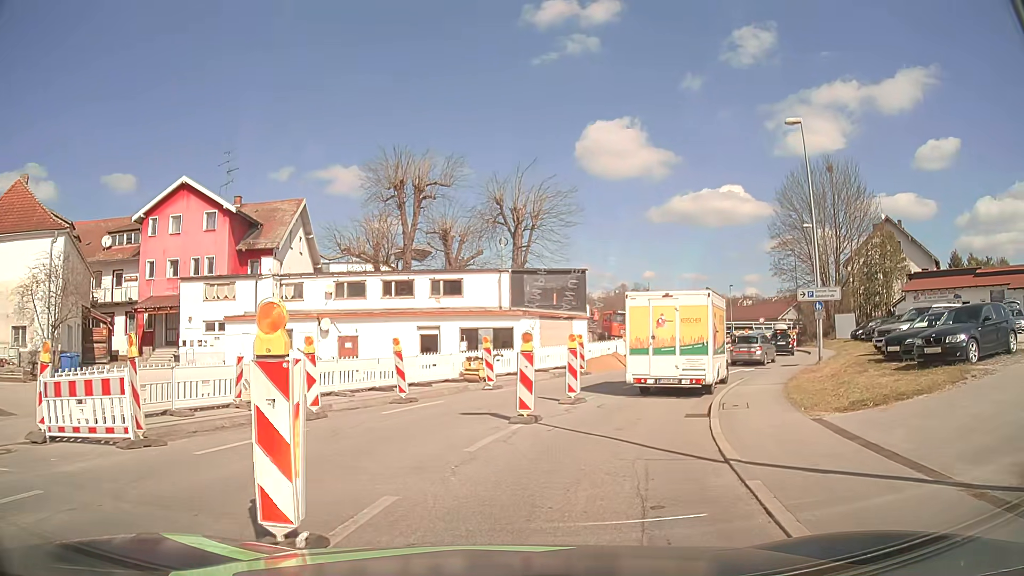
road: tertiary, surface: asphalt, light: Day
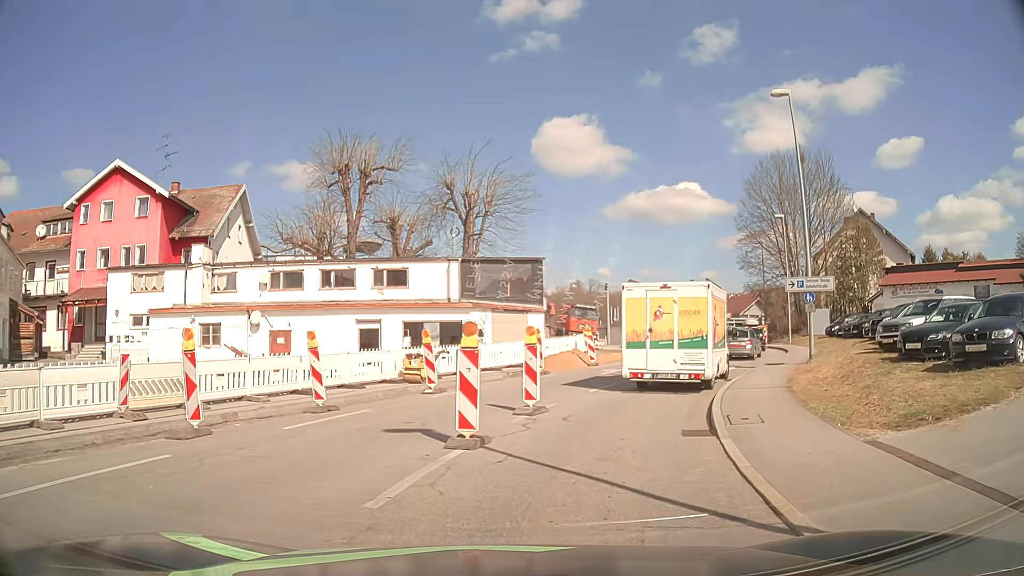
(+0.1, +3.5) m; +4°
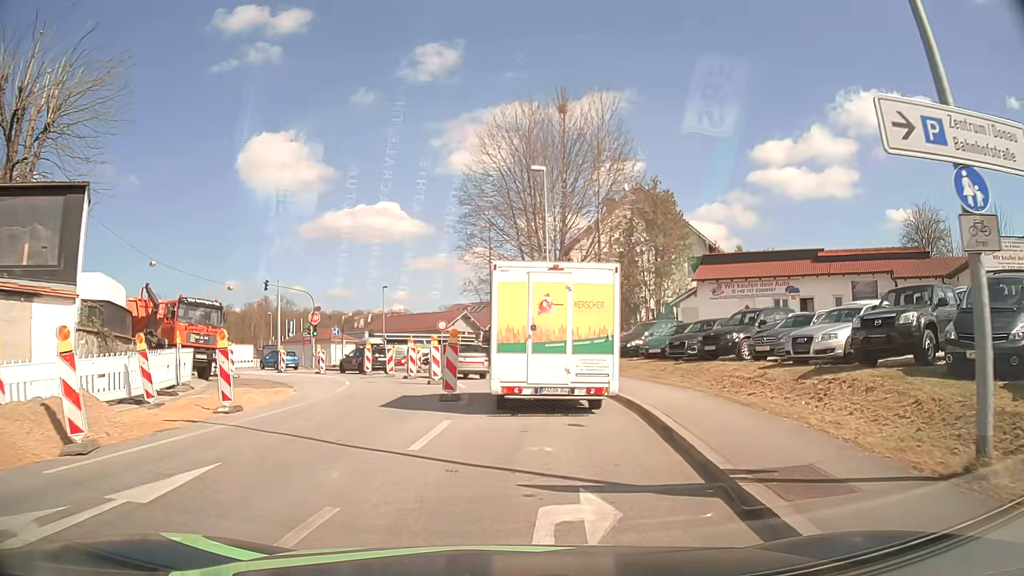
(+4.5, +20.1) m; +26°
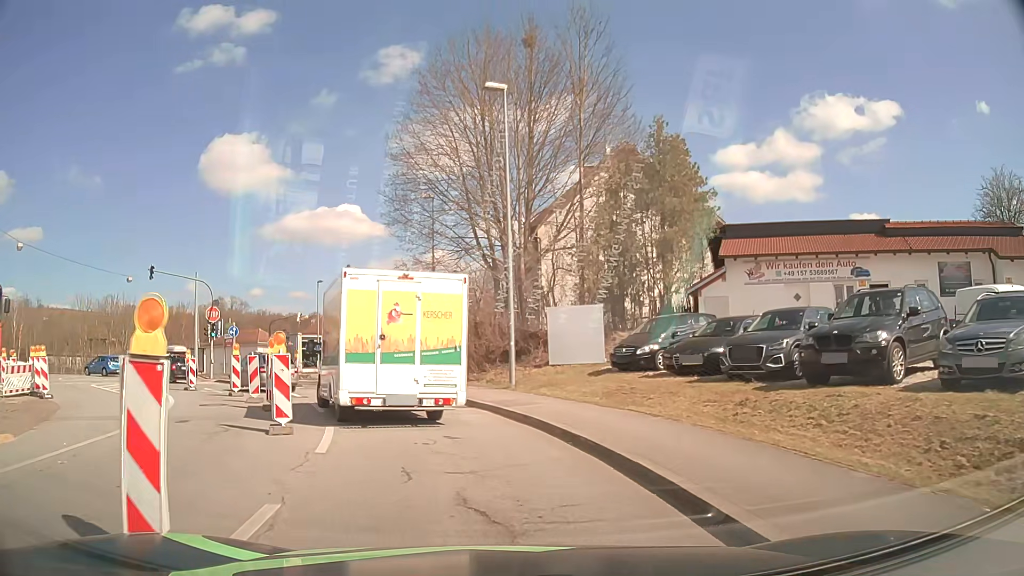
(+0.5, +11.6) m; +4°
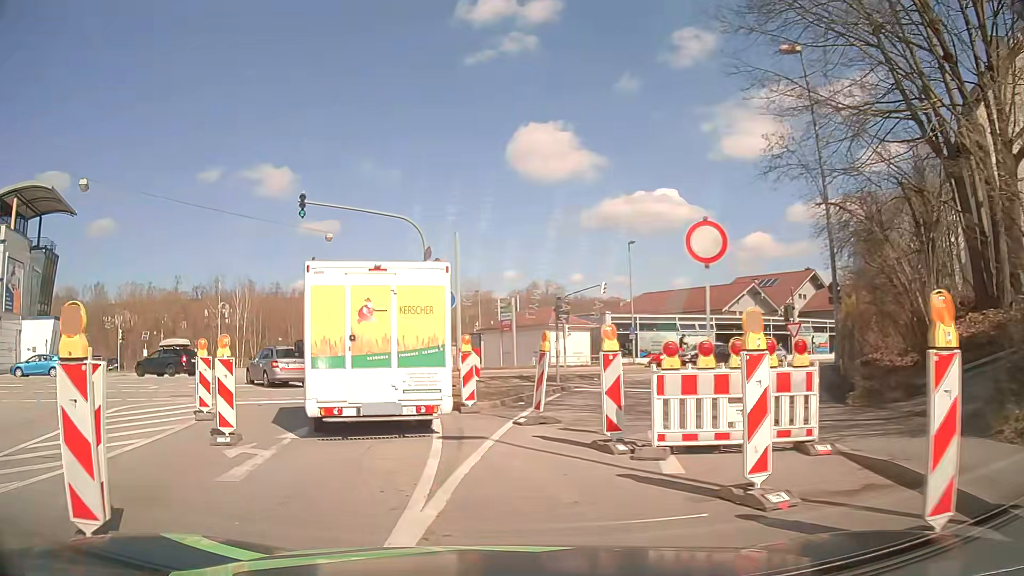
(-3.3, +18.1) m; -27°
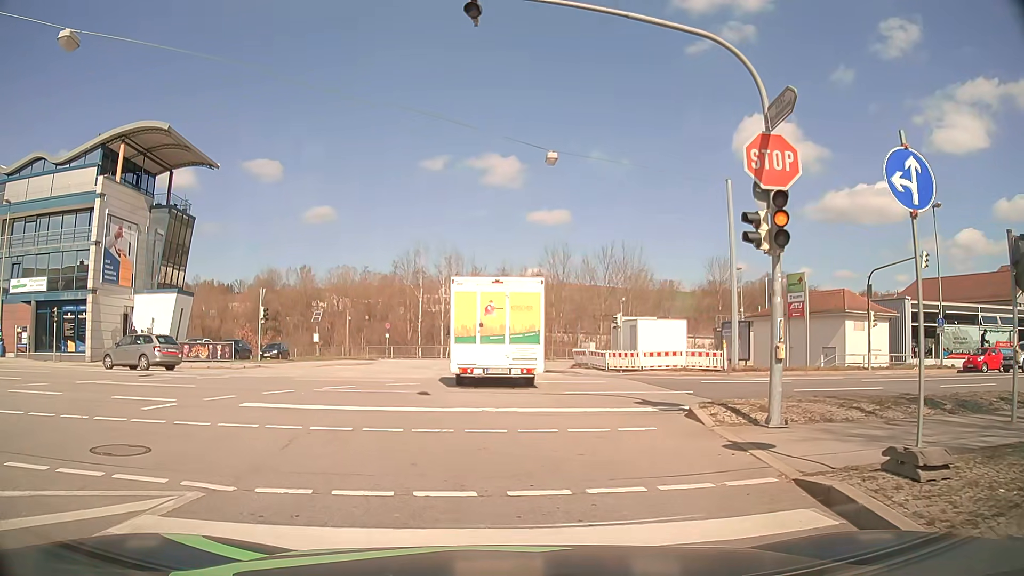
(-2.7, +13.3) m; -19°
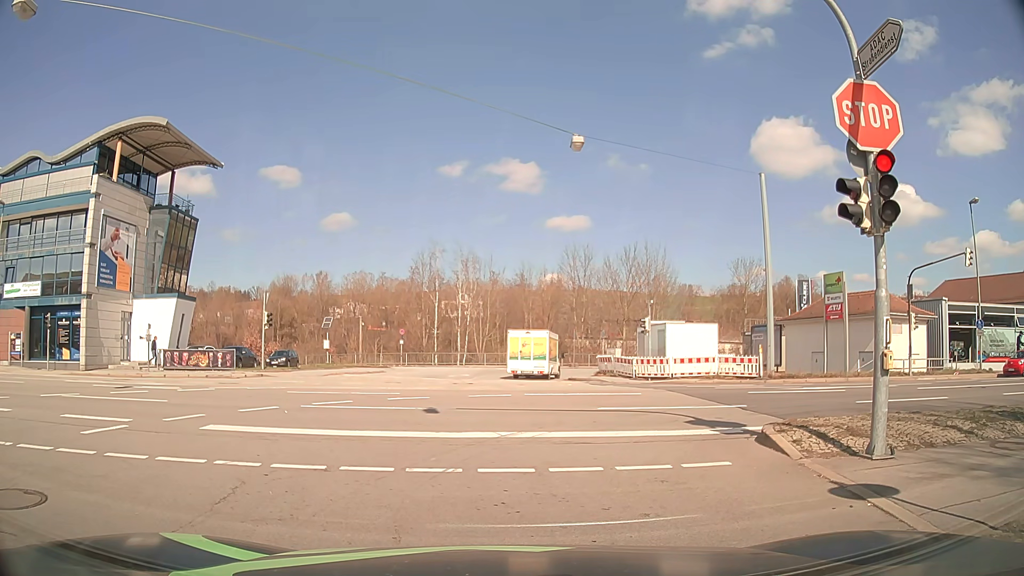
(-0.1, +2.3) m; -3°
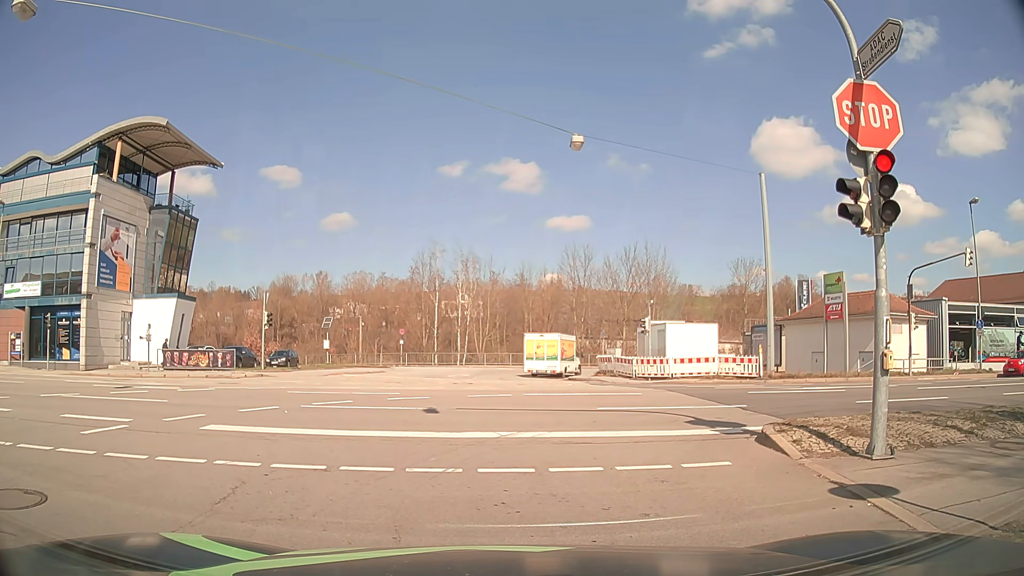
(0.0, 0.0) m; 0°
(-1, +10) (-6, +19) (-14, +24) (-24, +26) (-34, +26) (-44, +26) (-54, +25) (-64, +25) (-74, +25) (-84, +25) m
